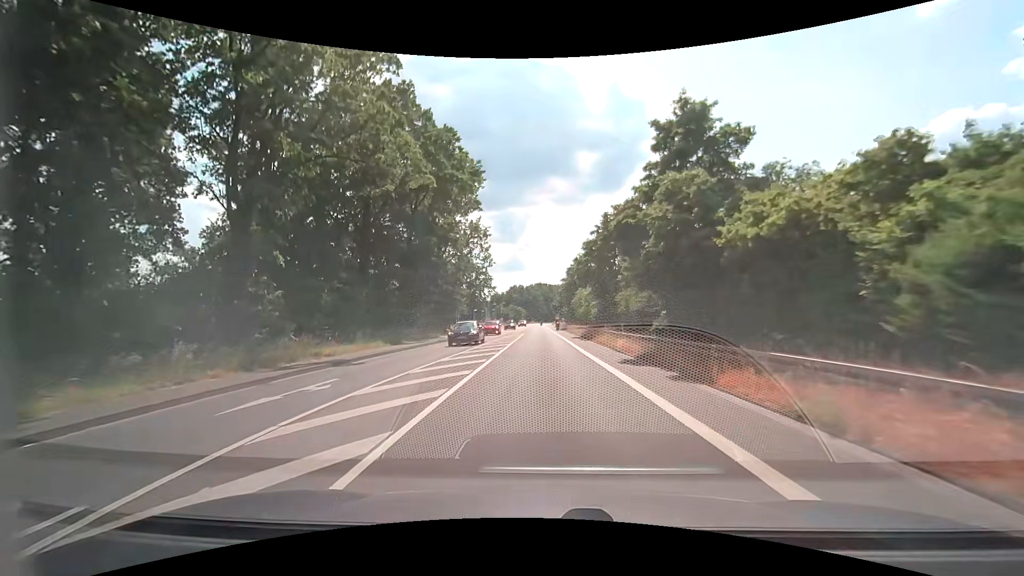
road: secondary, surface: asphalt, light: Day
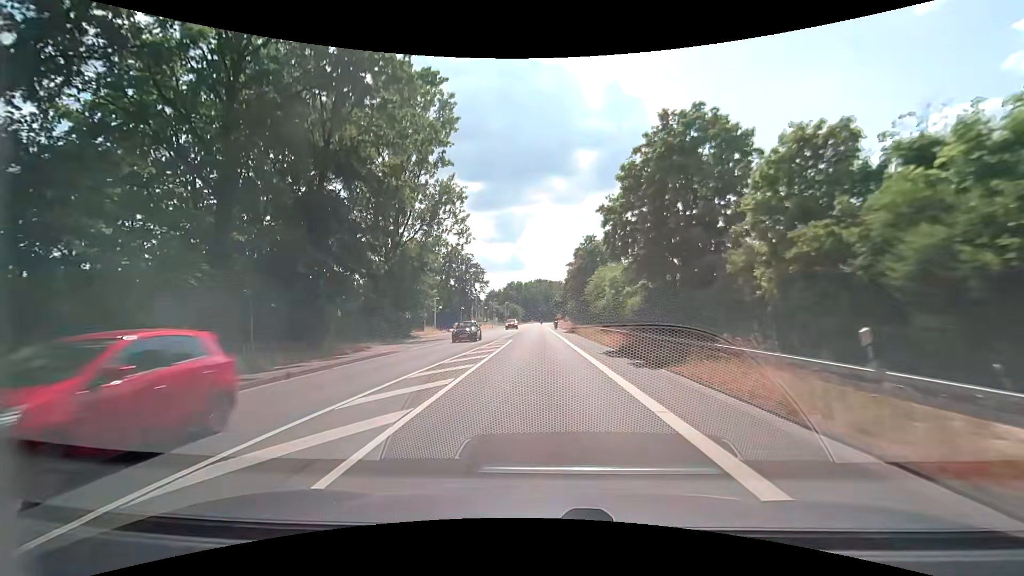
(0.0, +21.3) m; 0°
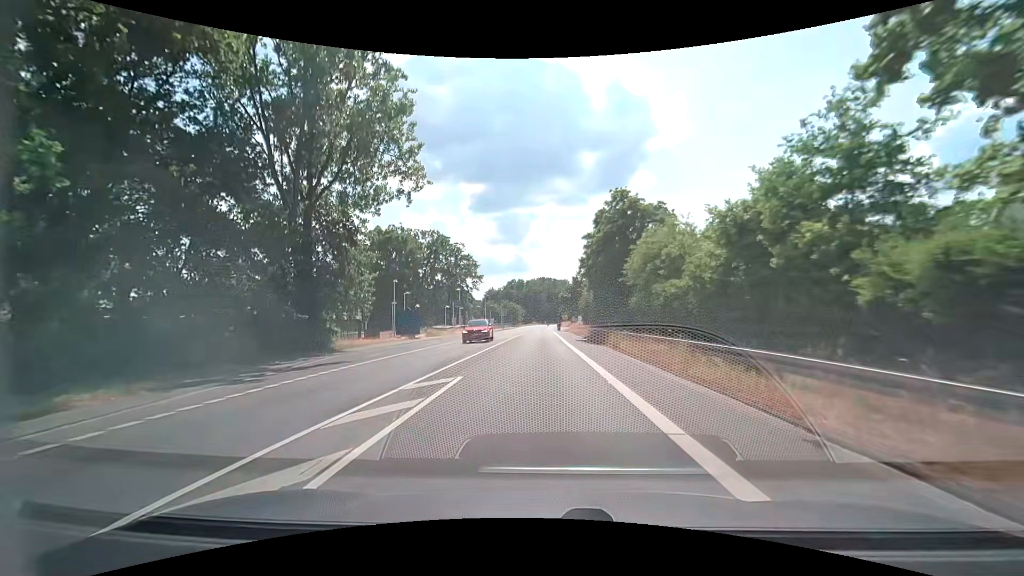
(+0.1, +21.5) m; +1°
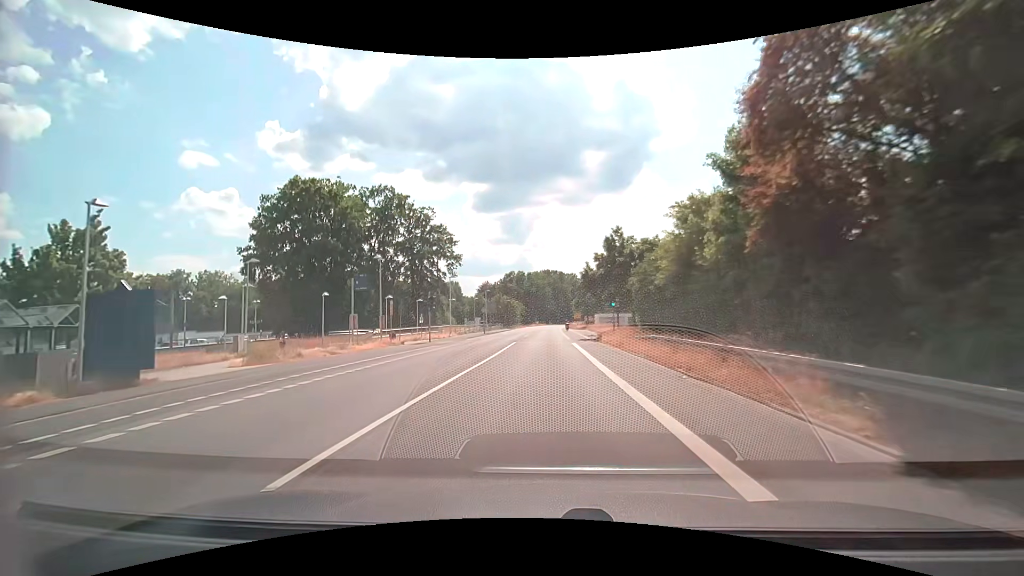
(-0.6, +36.2) m; -1°
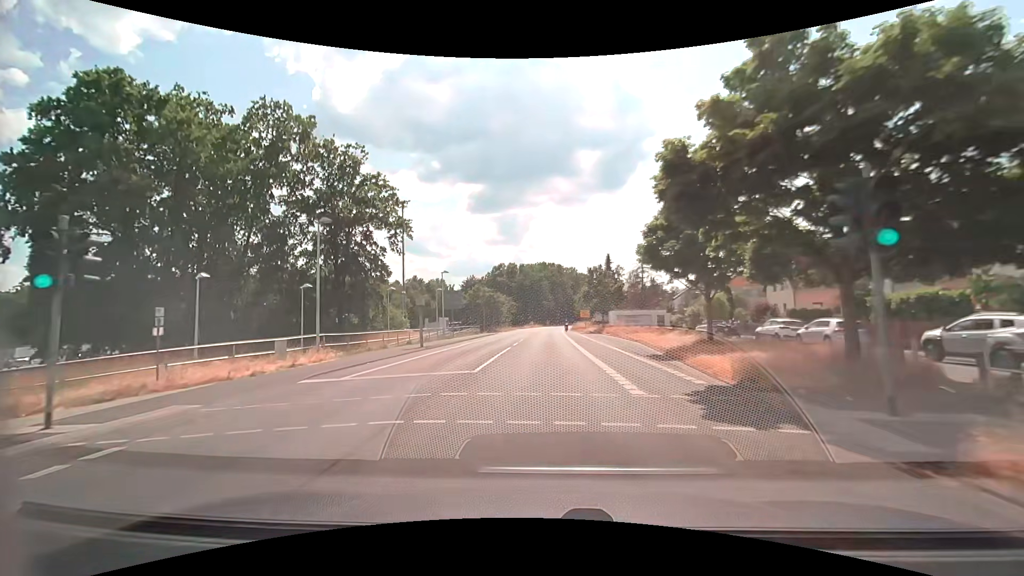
(-0.2, +29.5) m; 0°
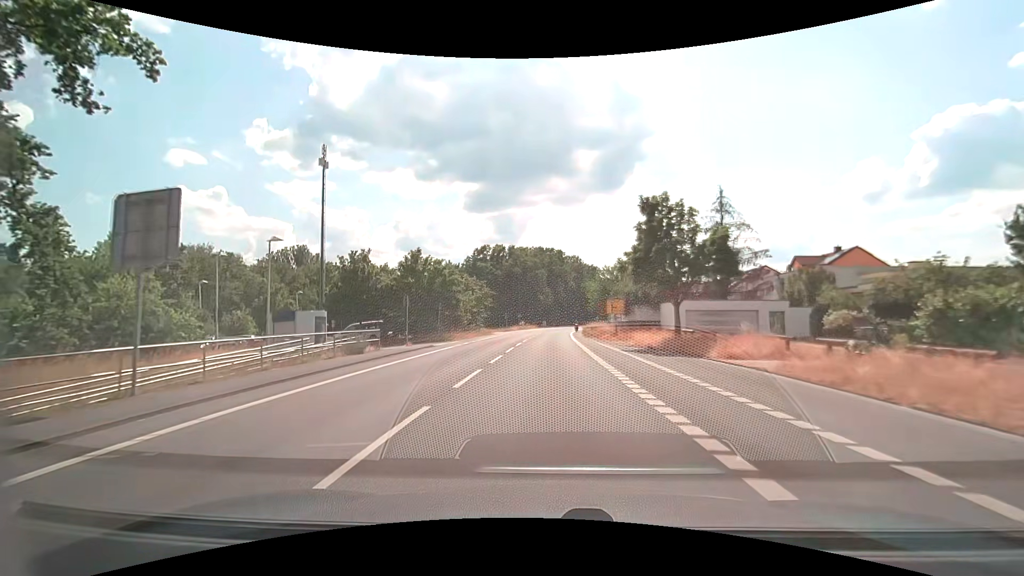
(+0.2, +37.4) m; 0°
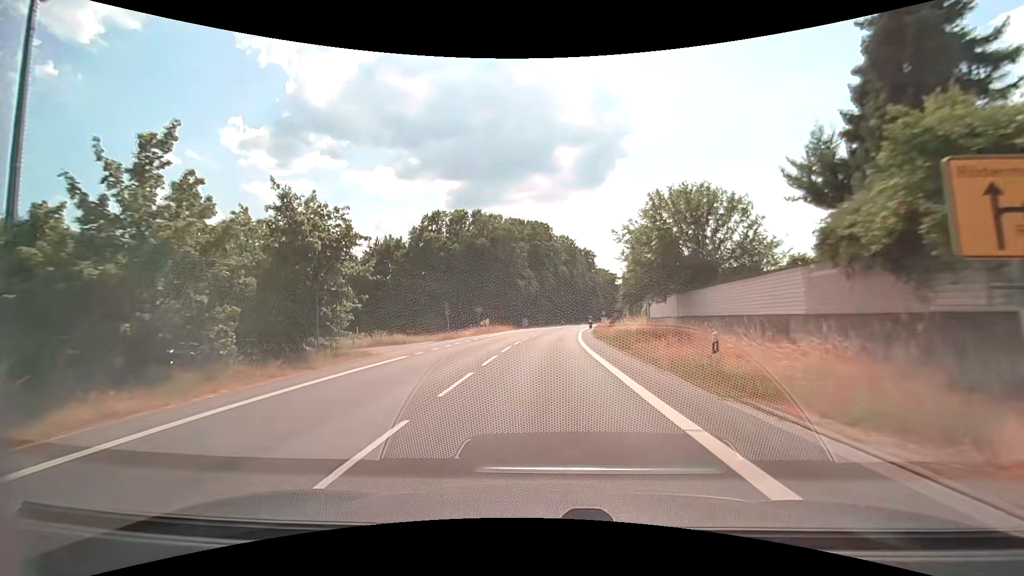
(+0.6, +37.9) m; +2°
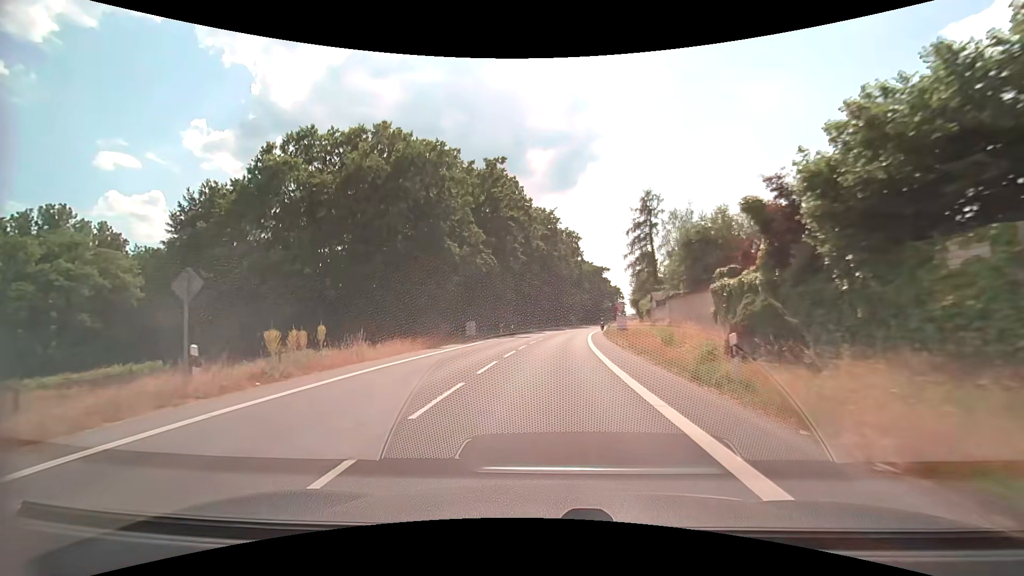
(+0.9, +38.3) m; +3°
(0, +10) (0, +20) (+1, +30) (+2, +40) (+3, +50) (+4, +60) (+5, +70) (+7, +80) (+9, +89) (+11, +99) m
